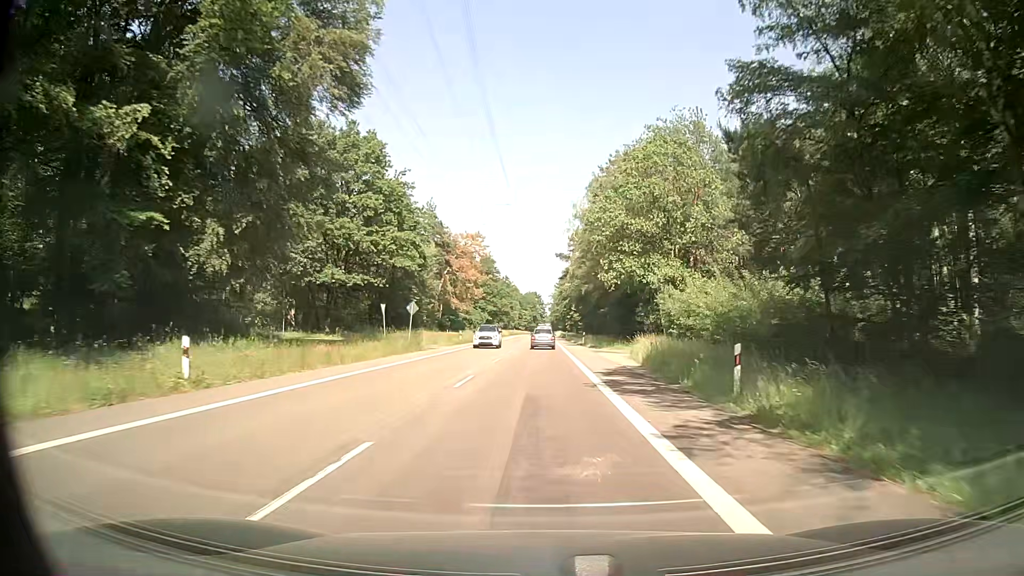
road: secondary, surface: asphalt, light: Day
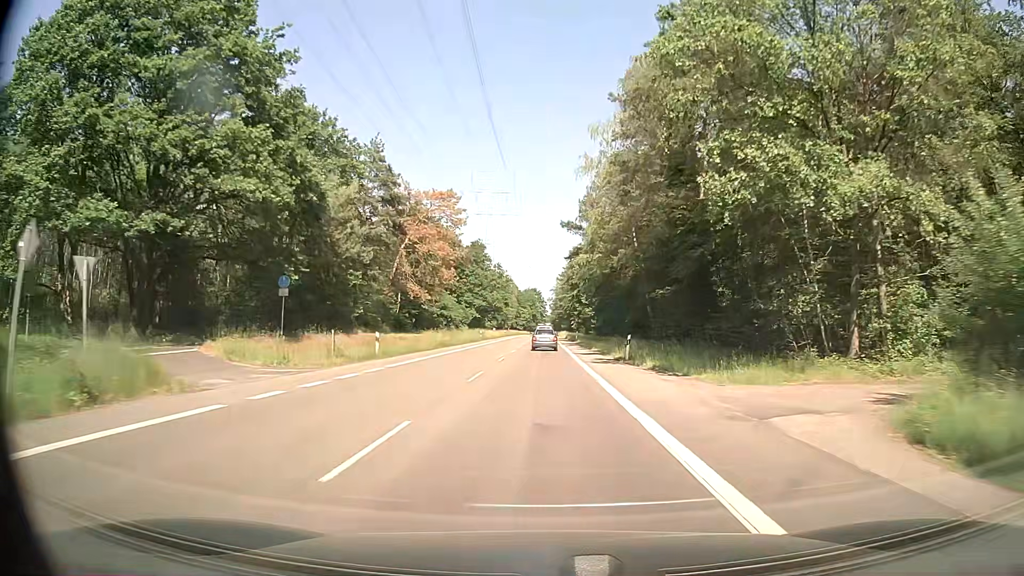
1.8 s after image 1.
(+0.3, +32.5) m; 0°
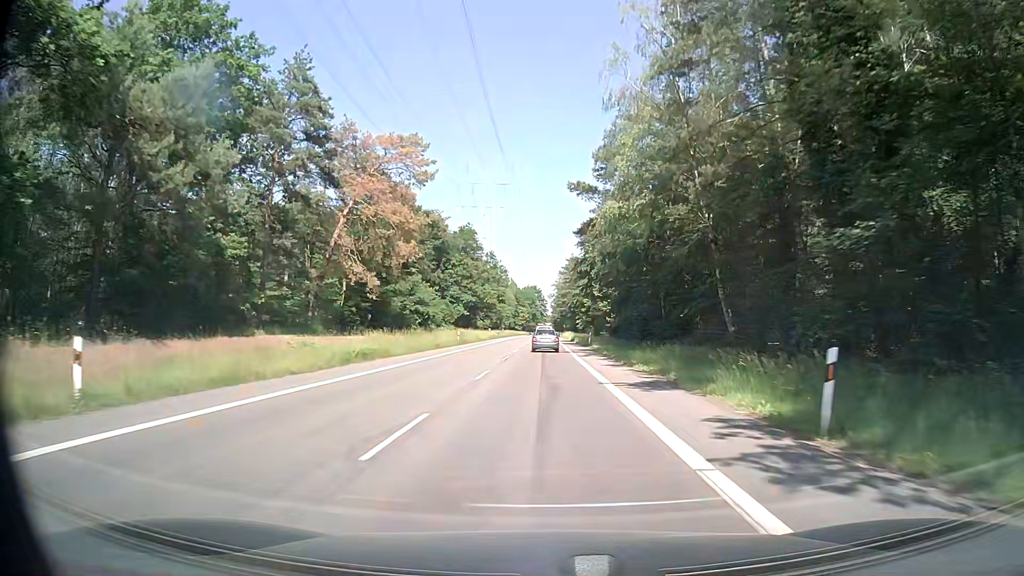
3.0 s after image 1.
(0.0, +21.8) m; -1°
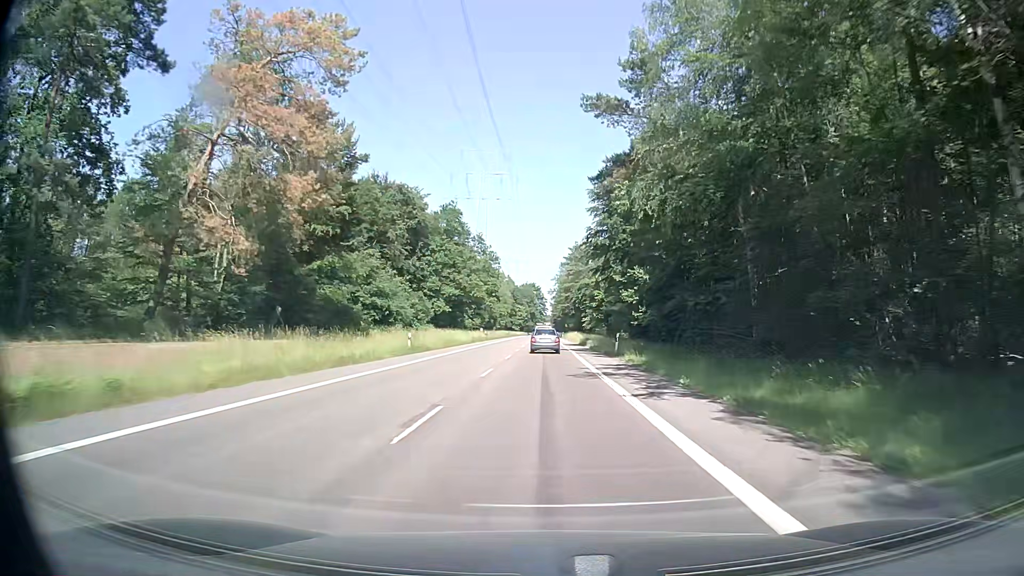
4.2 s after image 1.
(+0.2, +21.9) m; 0°
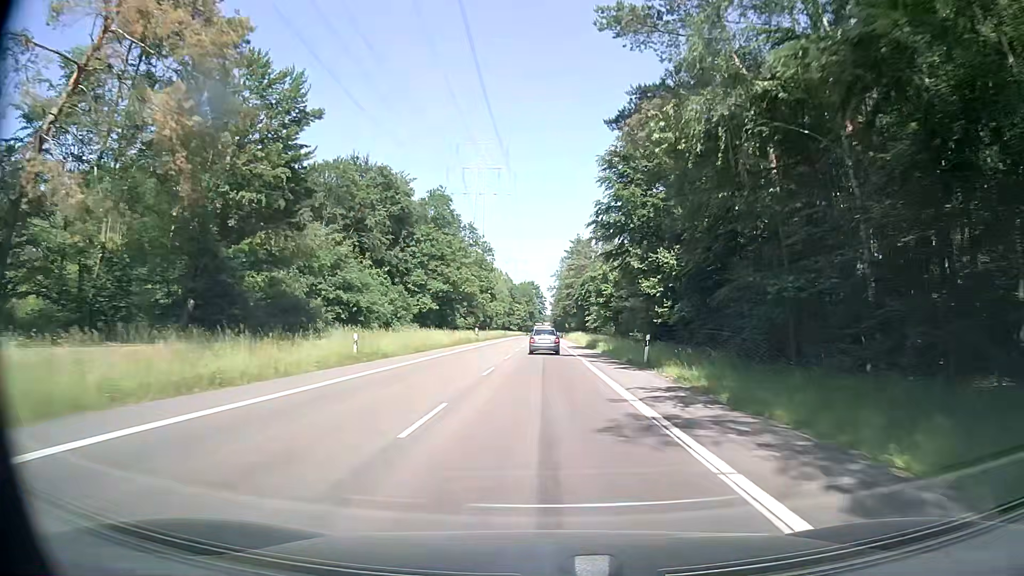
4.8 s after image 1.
(+0.1, +11.0) m; +1°
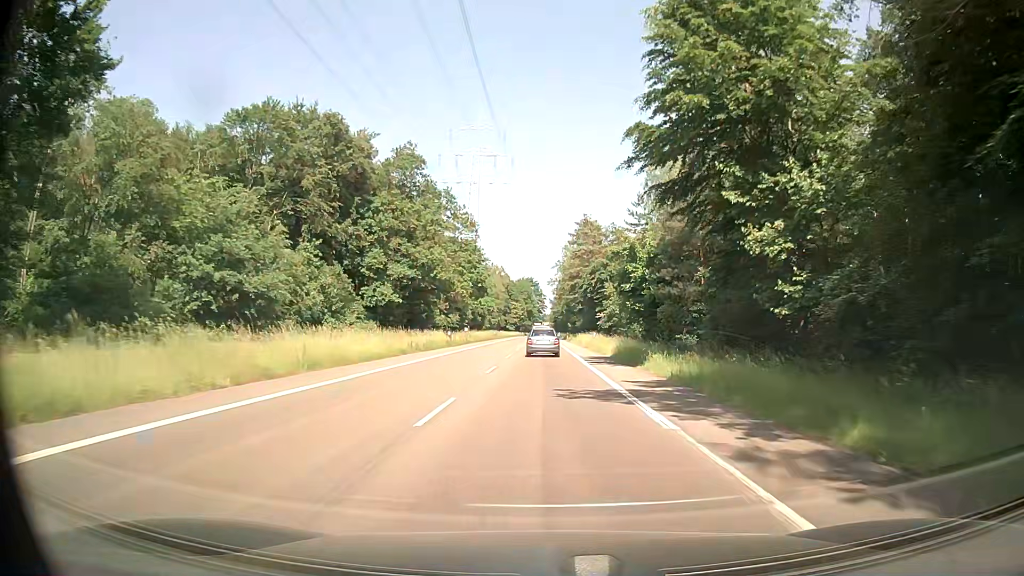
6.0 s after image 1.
(0.0, +21.8) m; 0°
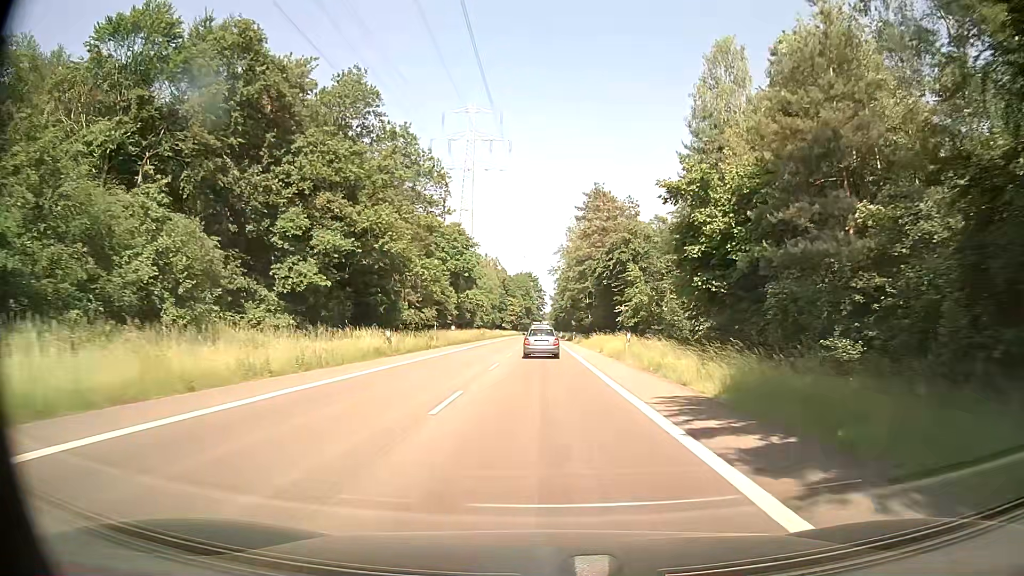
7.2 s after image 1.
(-0.1, +21.5) m; 0°
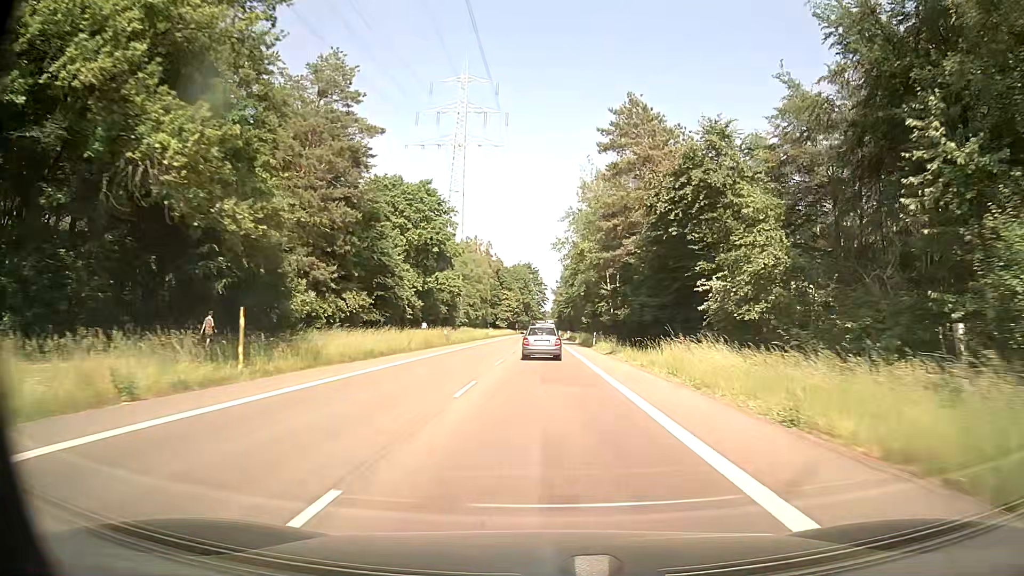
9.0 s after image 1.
(-0.1, +31.7) m; 0°
(0, +10) (0, +20) (0, +30) (0, +40) (0, +50) (0, +60) (0, +70) (0, +80) (0, +90) (0, +100) m
